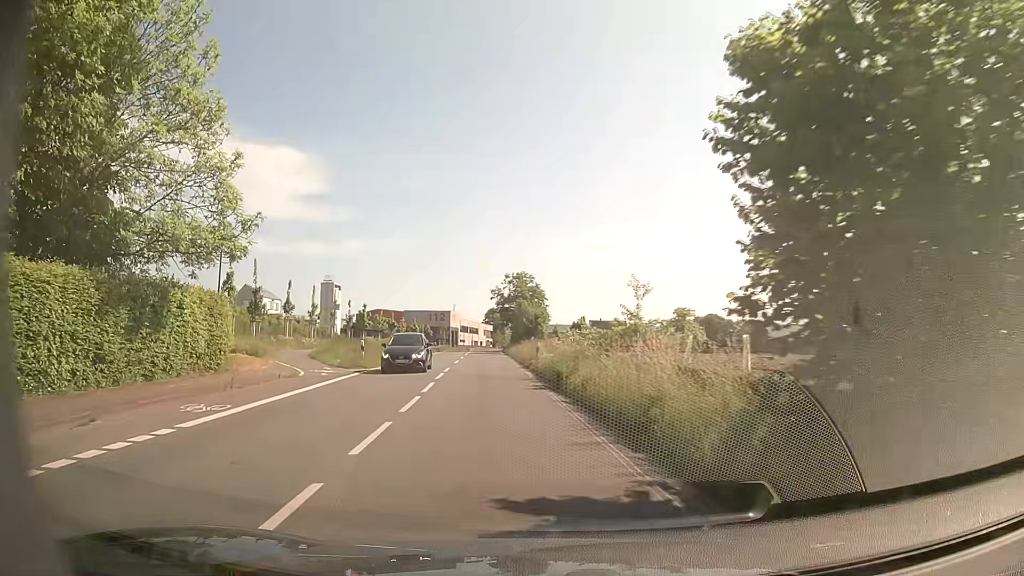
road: secondary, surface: asphalt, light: Day
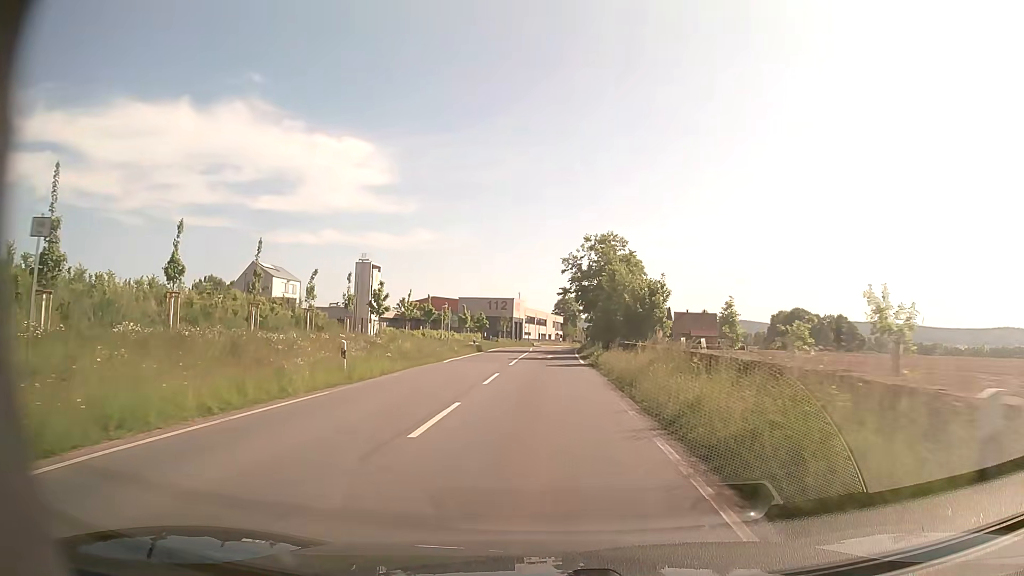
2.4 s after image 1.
(-1.8, +27.1) m; -5°
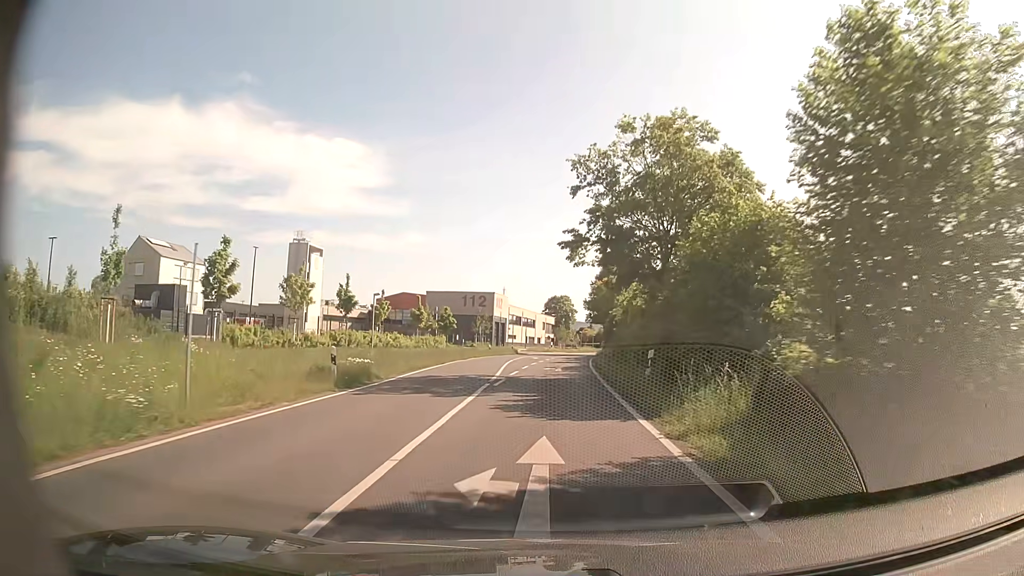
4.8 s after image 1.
(-0.2, +31.0) m; 0°
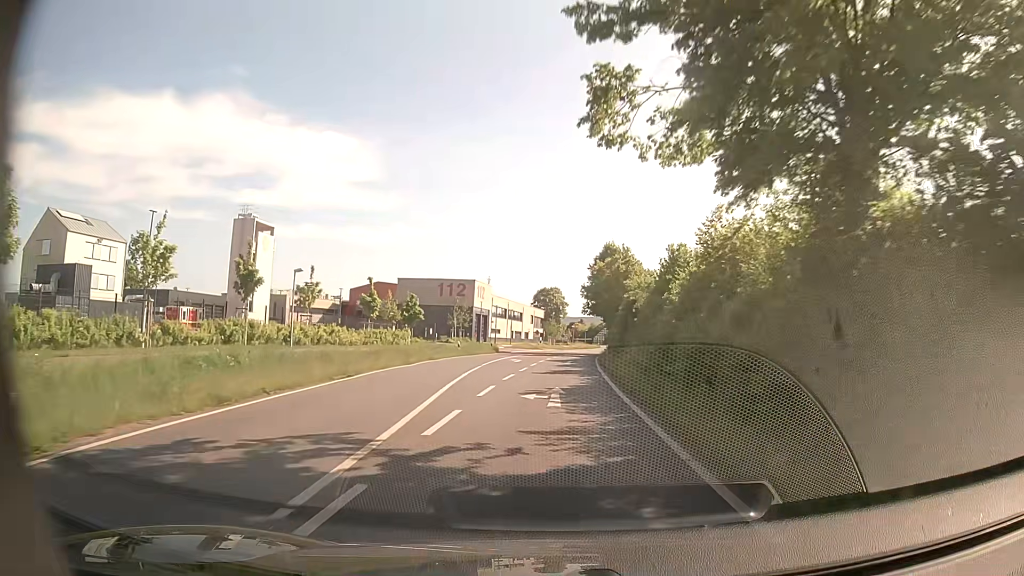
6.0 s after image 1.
(+0.1, +16.2) m; 0°
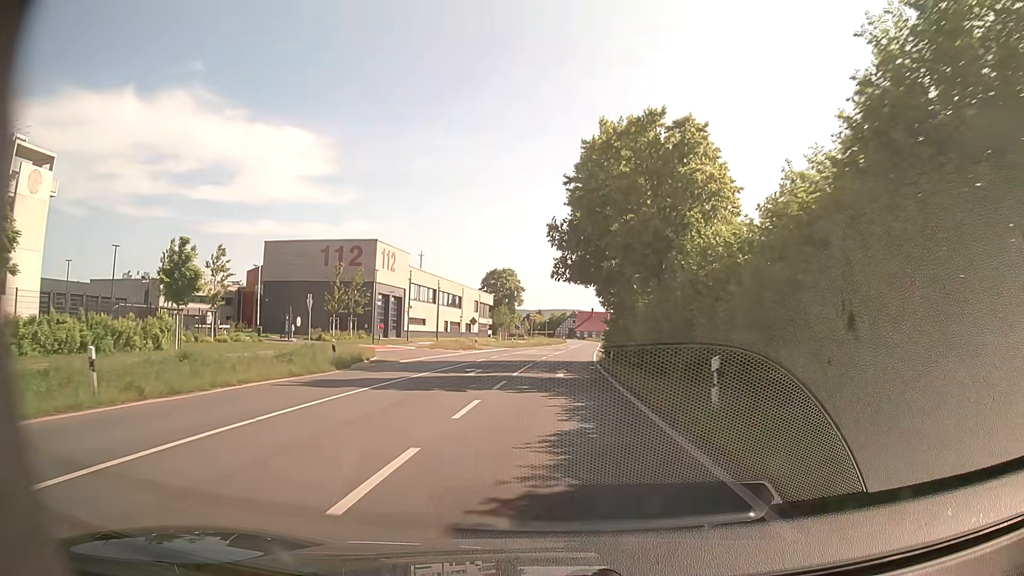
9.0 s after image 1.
(+1.4, +39.9) m; +4°
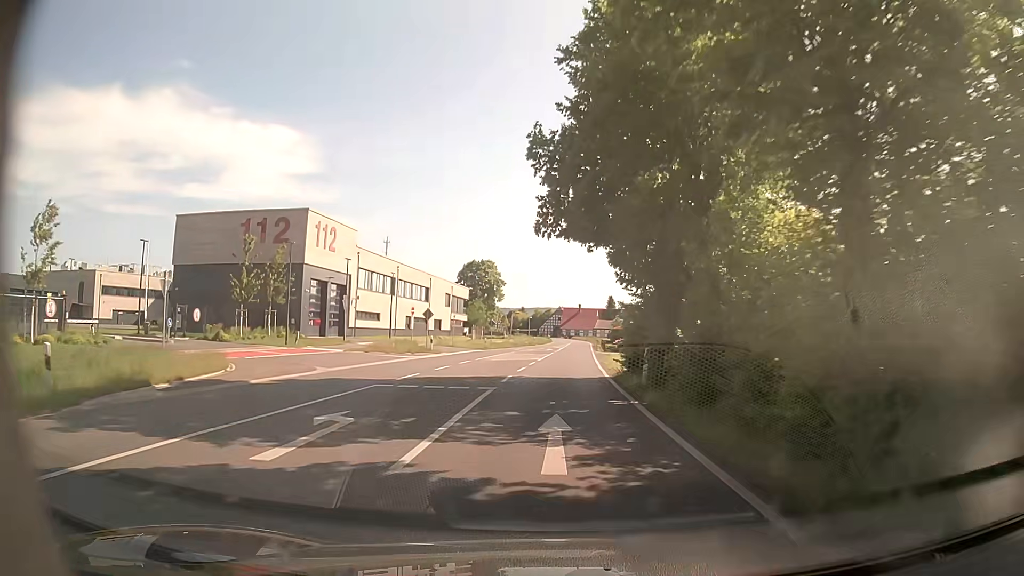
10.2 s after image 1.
(+0.1, +16.3) m; +1°
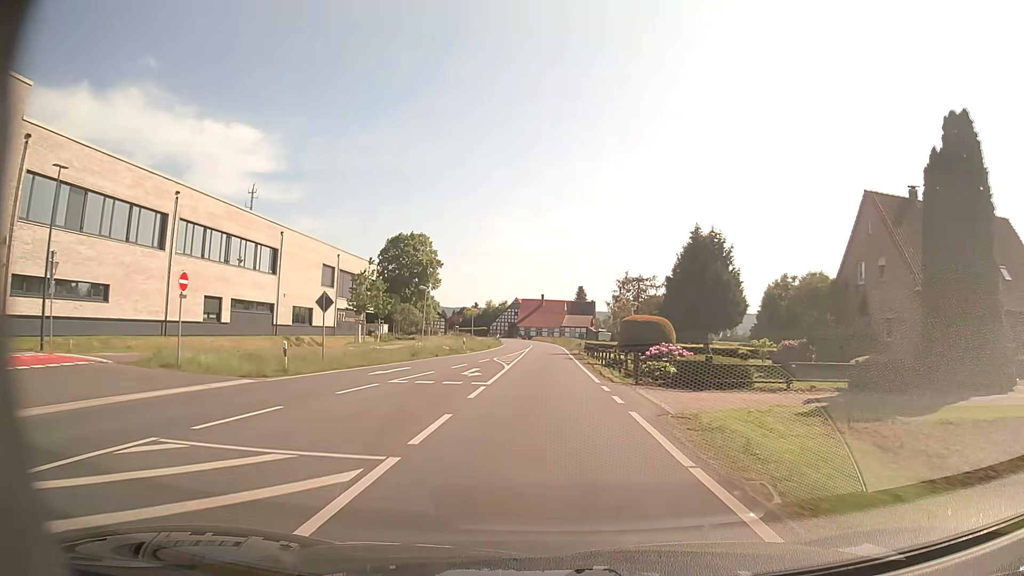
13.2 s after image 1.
(+1.4, +41.7) m; +3°
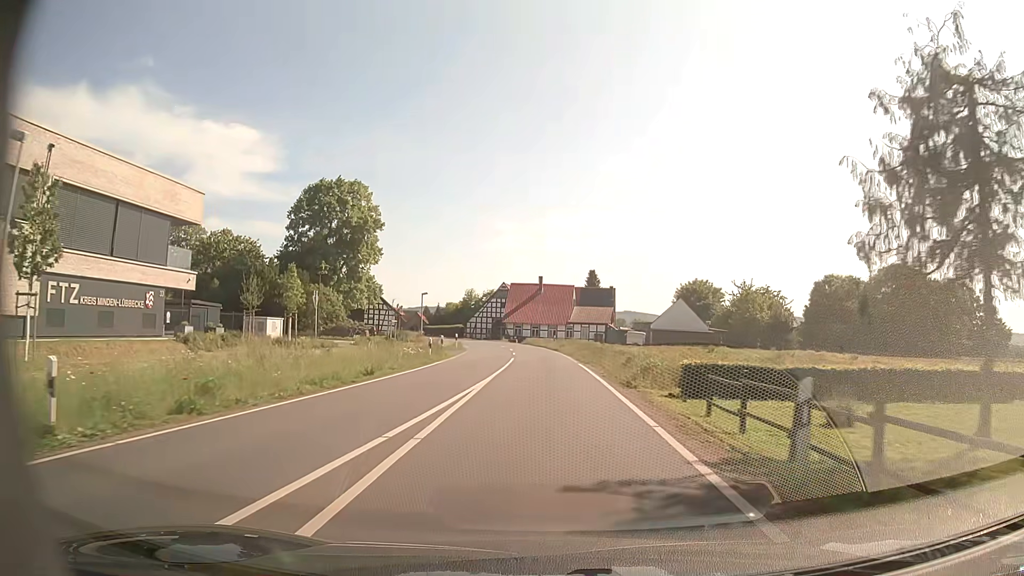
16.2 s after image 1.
(+0.1, +42.5) m; 0°
(0, +10) (0, +20) (0, +30) (0, +40) (-1, +50) (-2, +60) (-4, +70) (-7, +79) (-10, +89) (-14, +98) m
